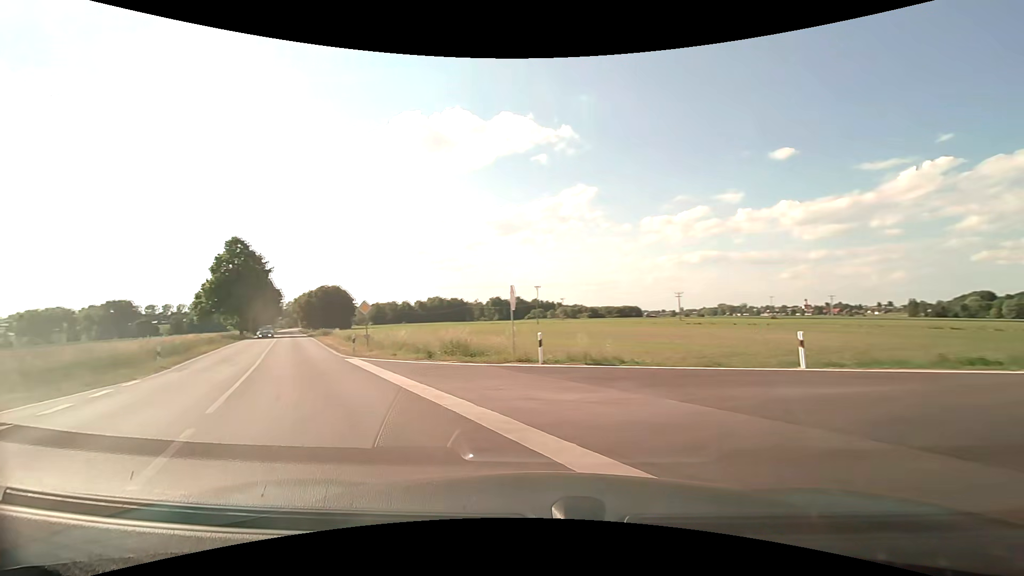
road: secondary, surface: asphalt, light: Day
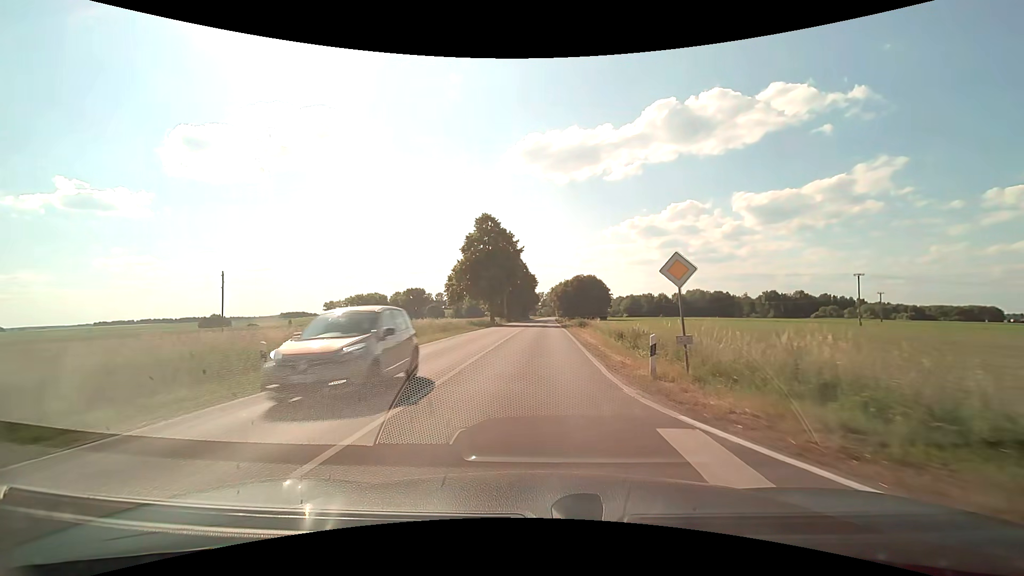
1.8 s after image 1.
(-6.5, +16.5) m; -29°
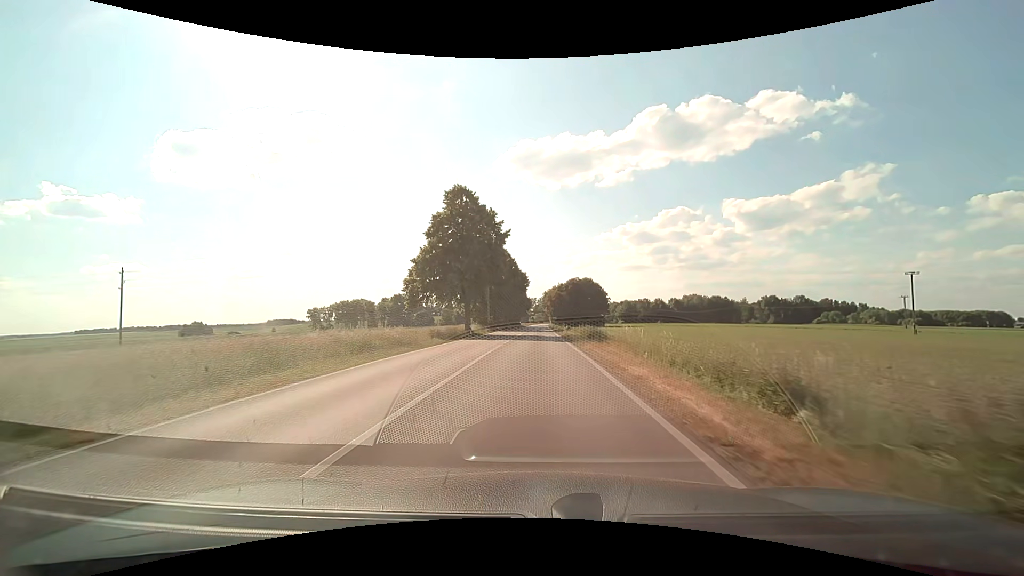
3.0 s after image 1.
(+0.1, +17.7) m; +1°
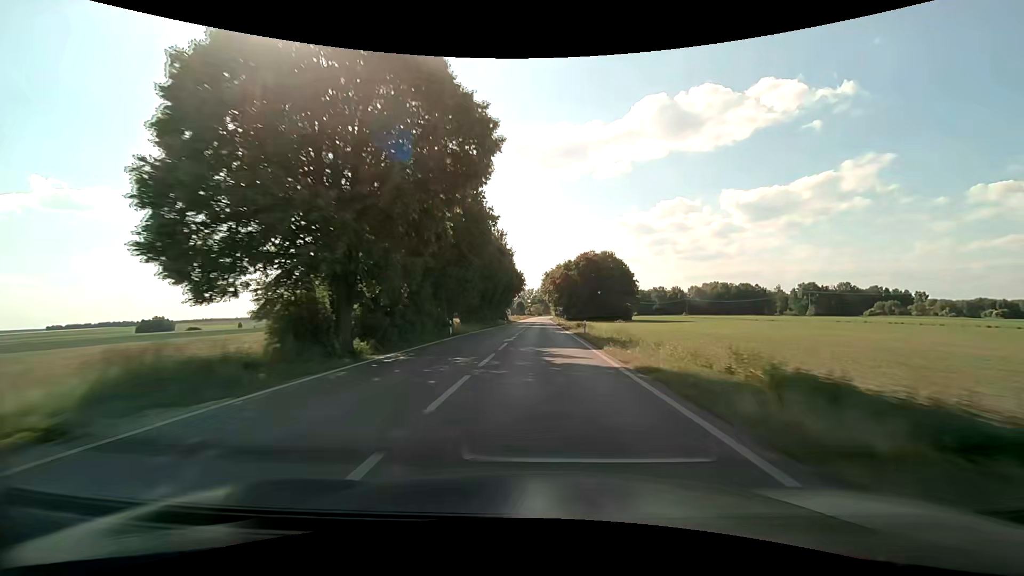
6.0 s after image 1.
(+0.1, +64.8) m; 0°
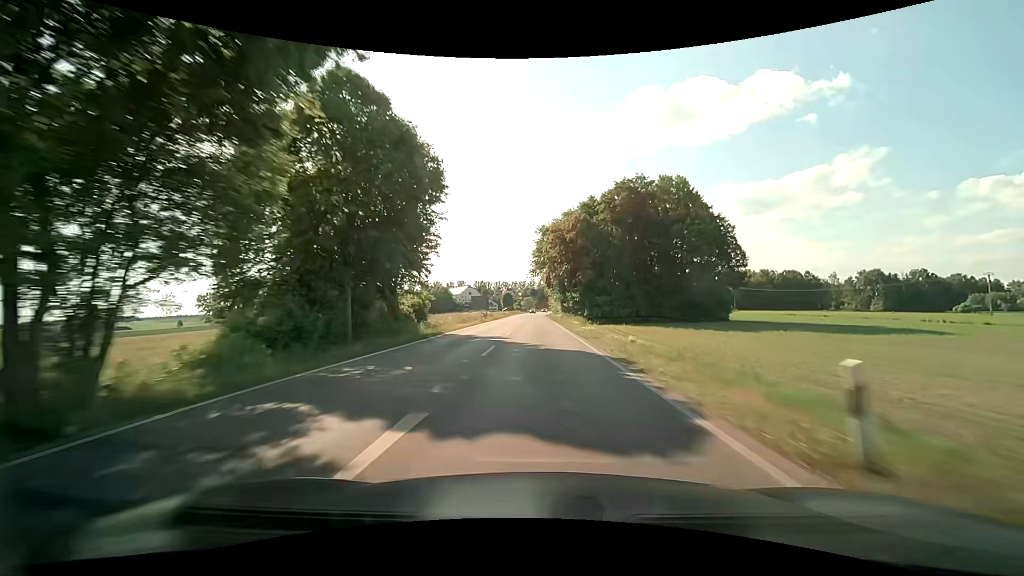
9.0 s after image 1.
(+0.6, +77.0) m; +1°
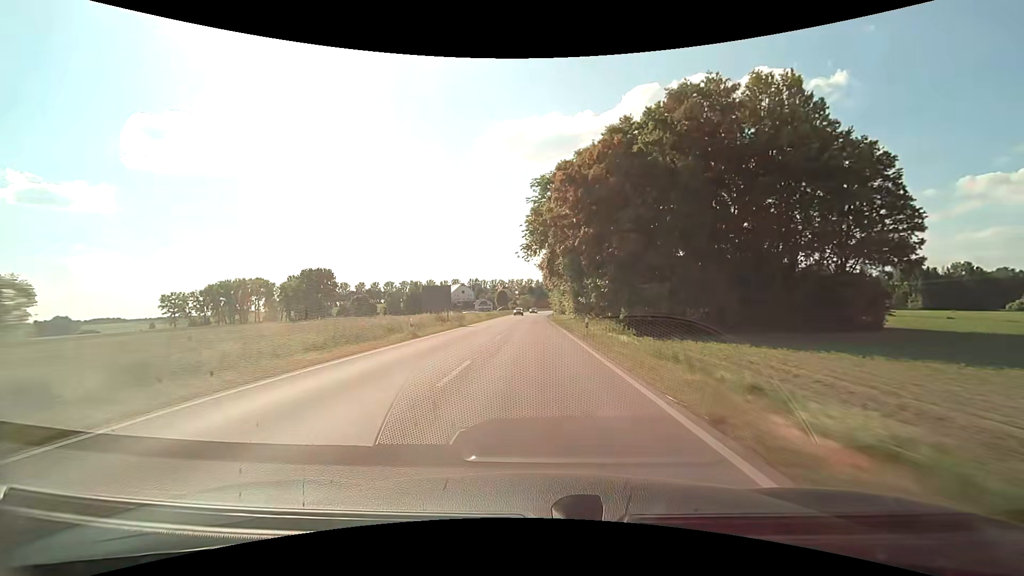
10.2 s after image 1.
(0.0, +29.7) m; 0°
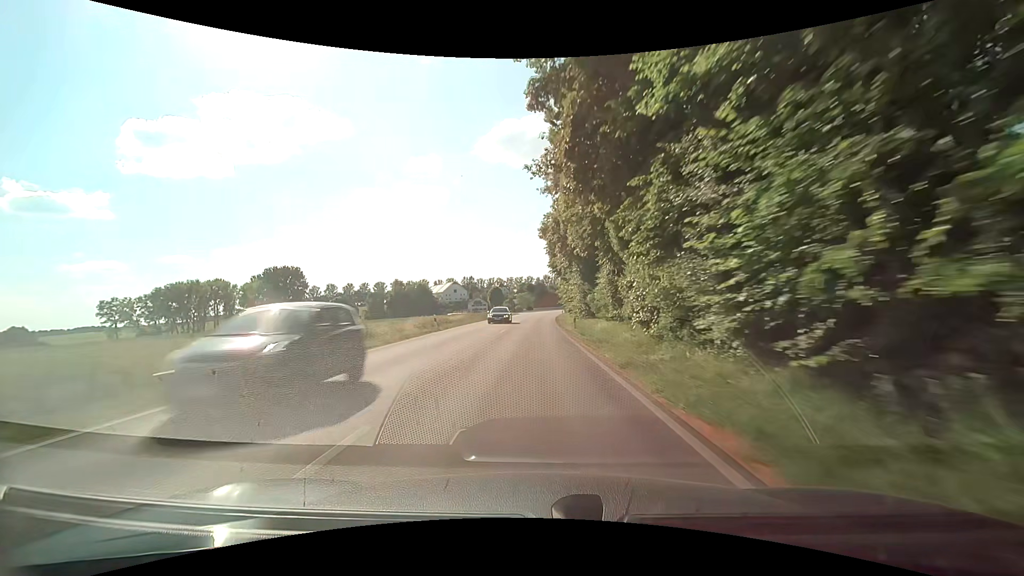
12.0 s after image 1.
(-0.1, +43.1) m; -1°
(0, +10) (0, +20) (0, +30) (0, +40) (0, +50) (+1, +60) (+1, +70) (+2, +80) (+2, +90) (+3, +100) m
